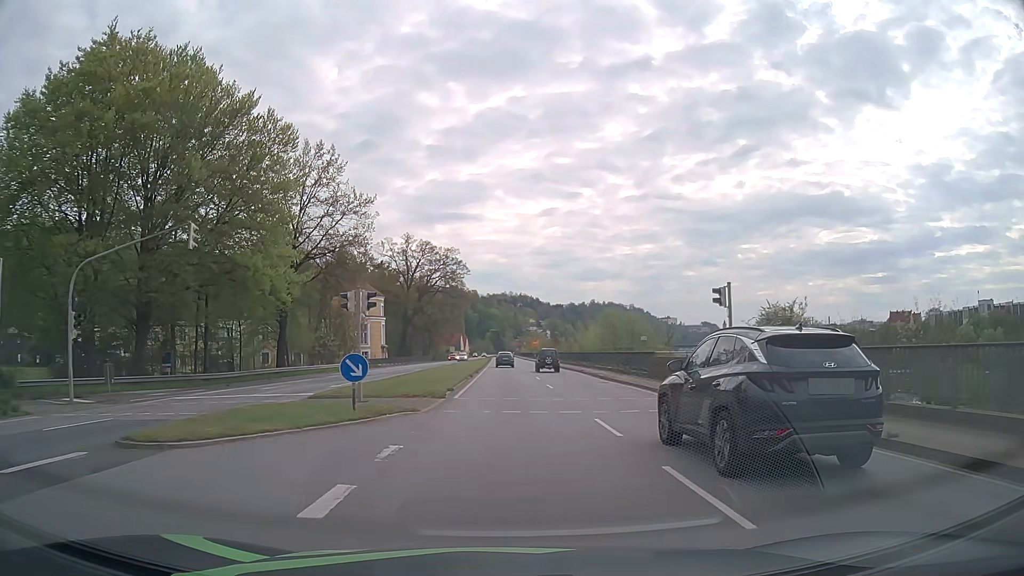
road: primary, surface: asphalt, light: Day
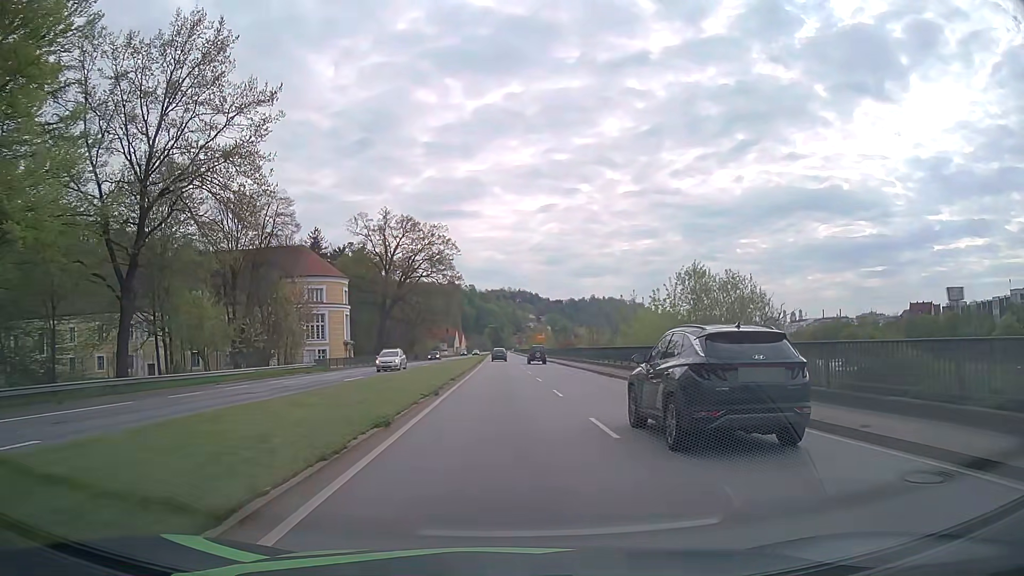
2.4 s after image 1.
(0.0, +25.7) m; 0°
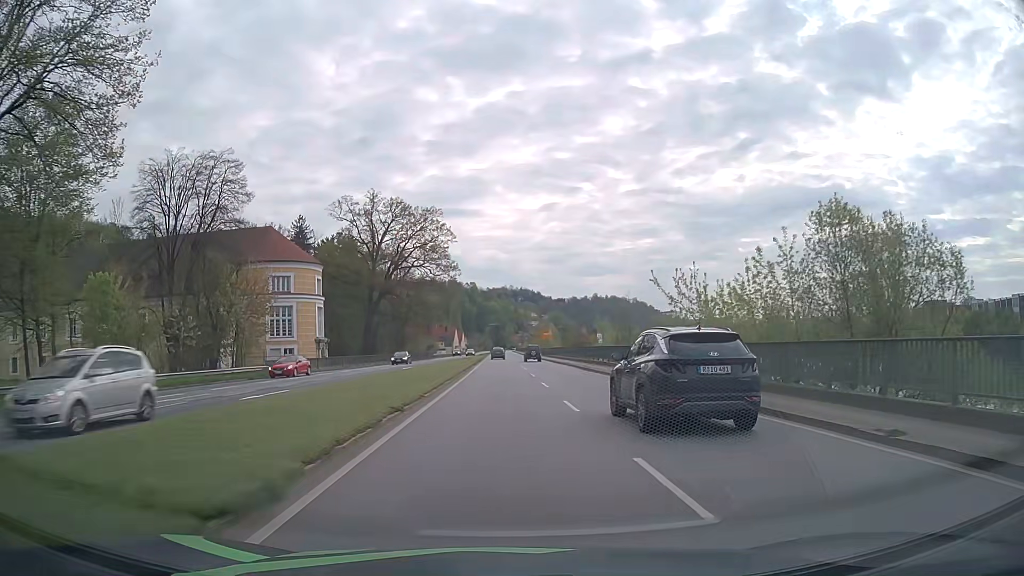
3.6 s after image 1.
(-0.1, +14.0) m; -1°
(0, +10) (0, +20) (0, +30) (0, +40) (0, +50) (0, +60) (-1, +70) (-1, +80) (-1, +90) (-1, +100) m
